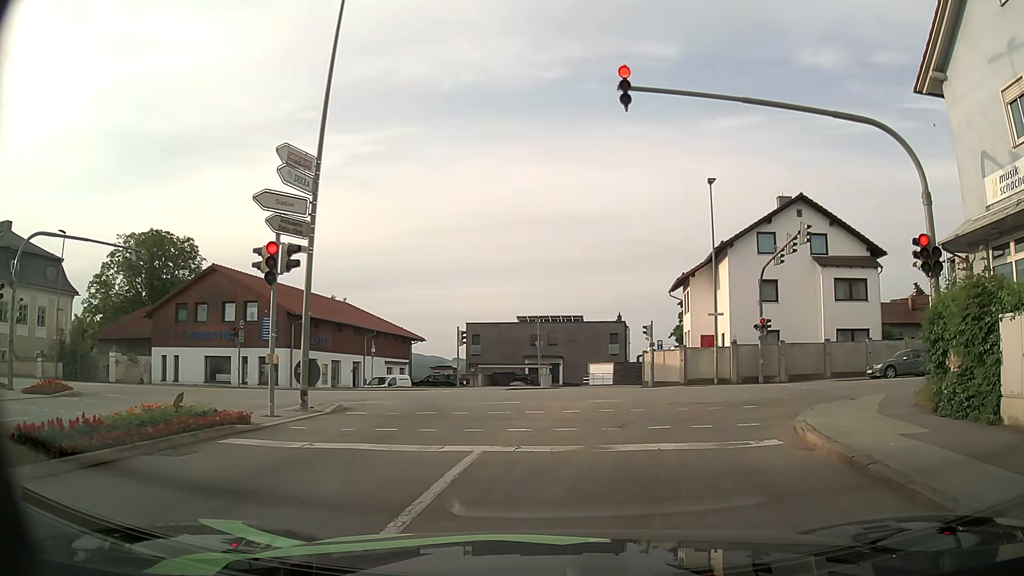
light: Day
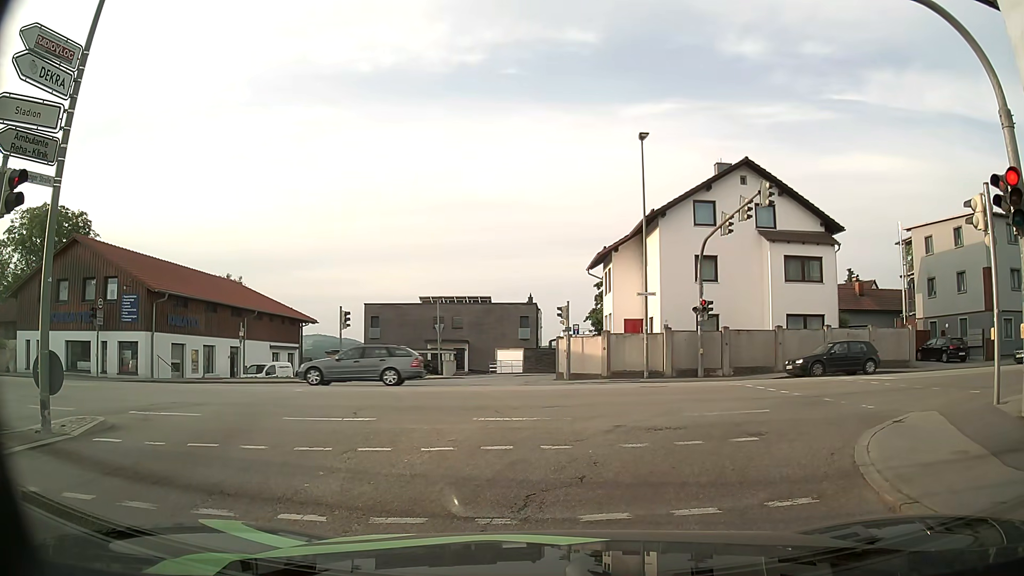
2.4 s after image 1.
(+0.5, +5.5) m; +7°
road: tertiary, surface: asphalt
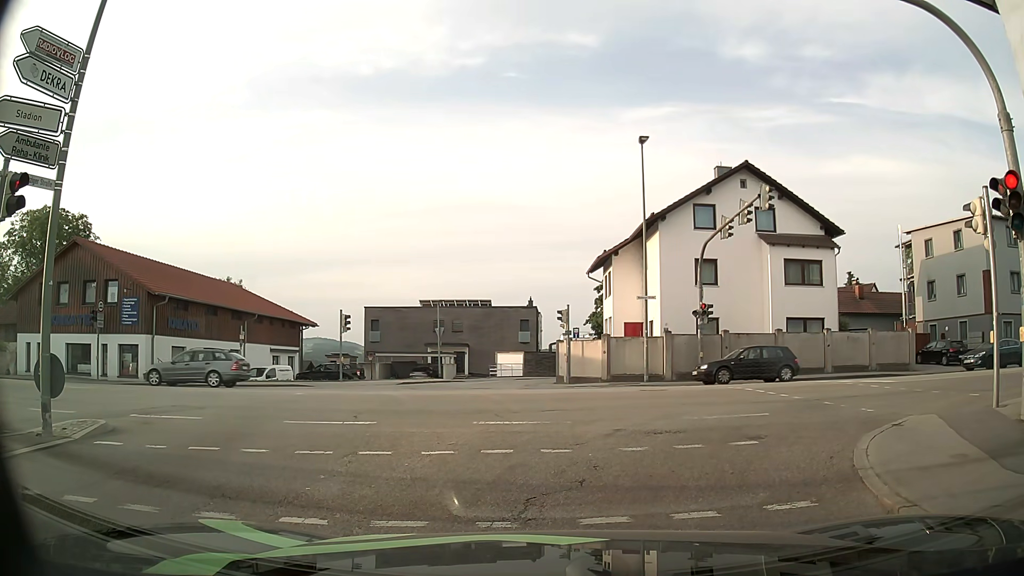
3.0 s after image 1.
(0.0, 0.0) m; 0°
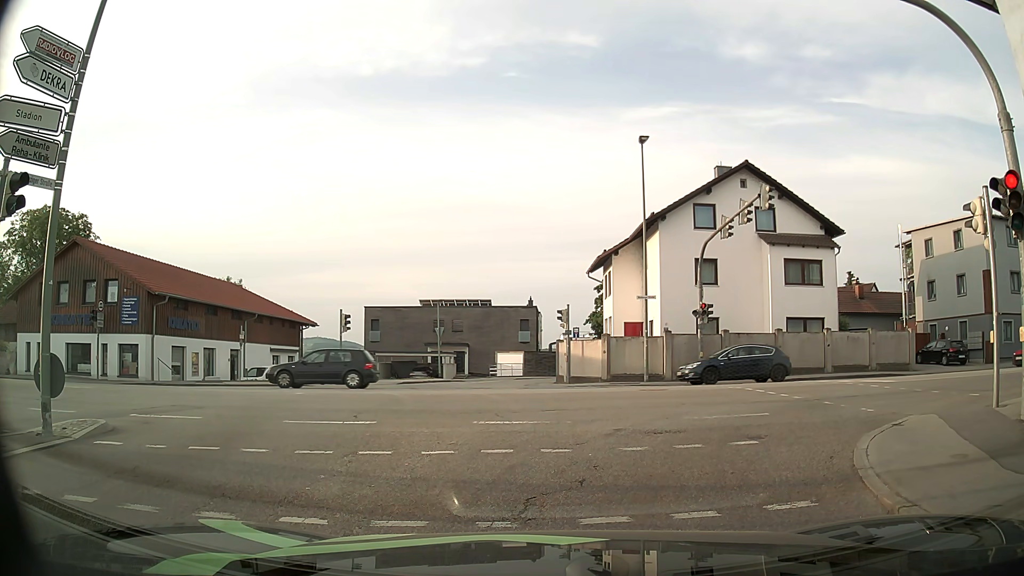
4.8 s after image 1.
(0.0, 0.0) m; 0°
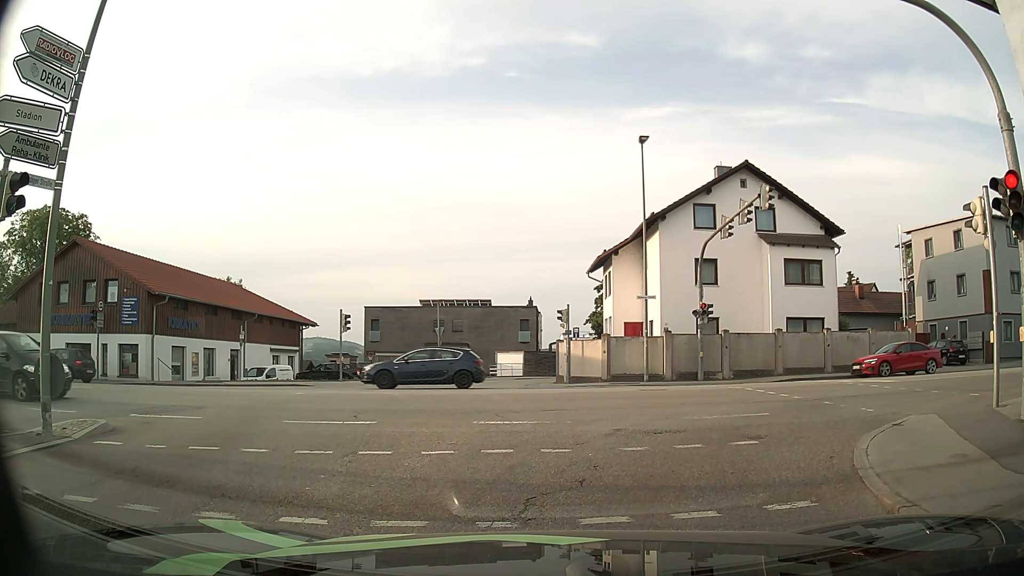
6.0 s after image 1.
(0.0, 0.0) m; 0°
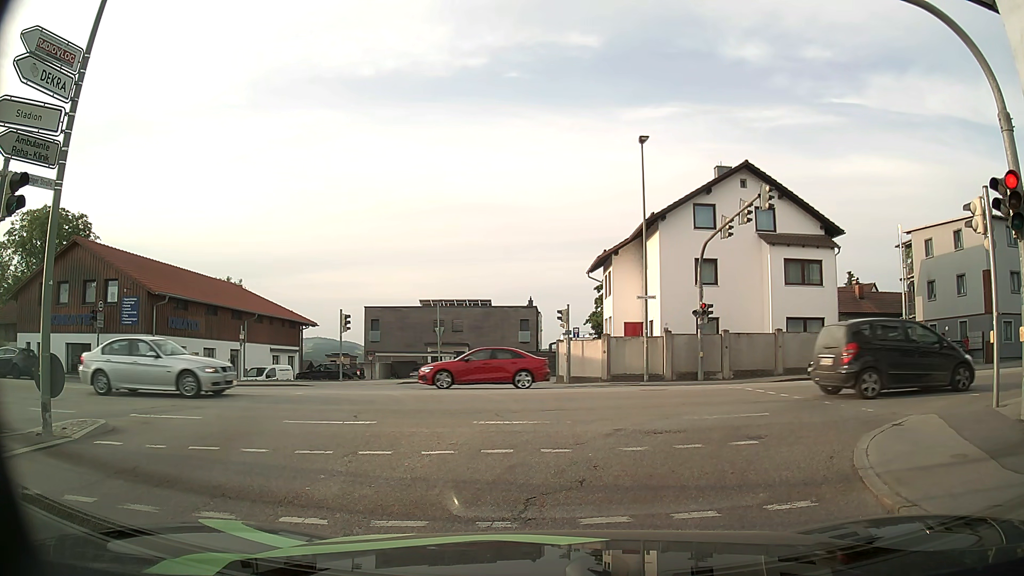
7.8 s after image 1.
(0.0, 0.0) m; 0°
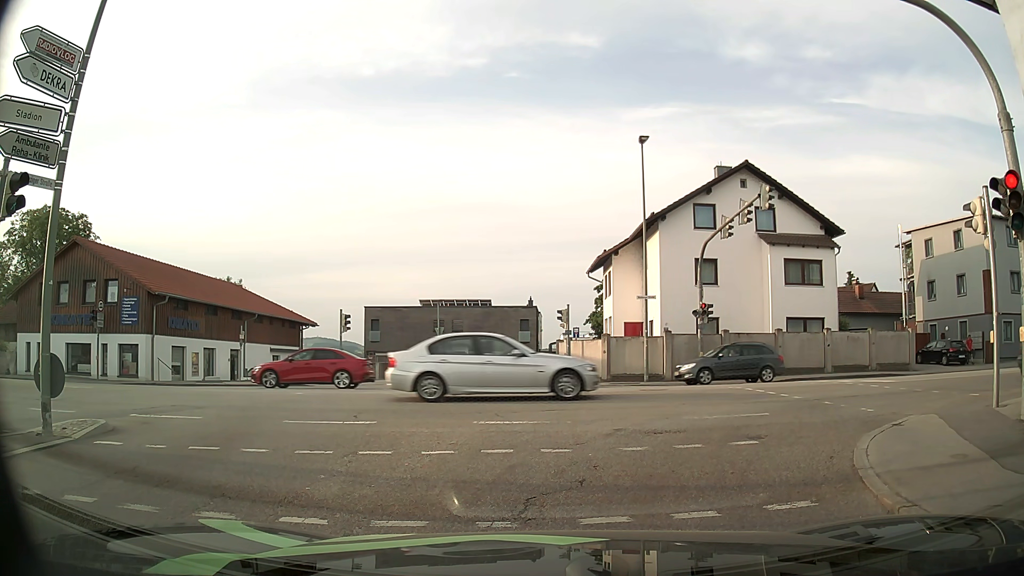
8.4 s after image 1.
(0.0, 0.0) m; 0°
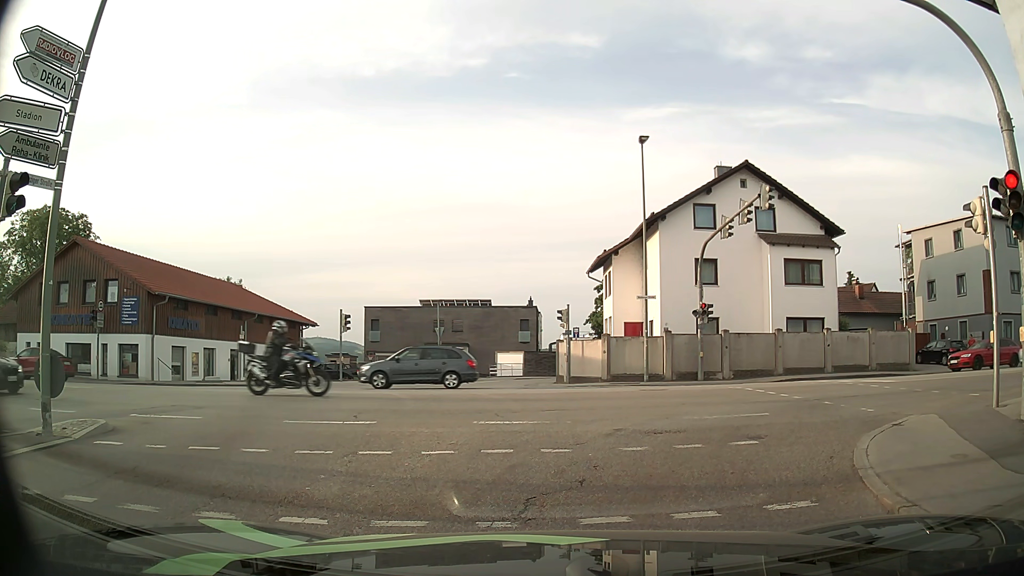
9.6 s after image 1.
(0.0, 0.0) m; 0°
